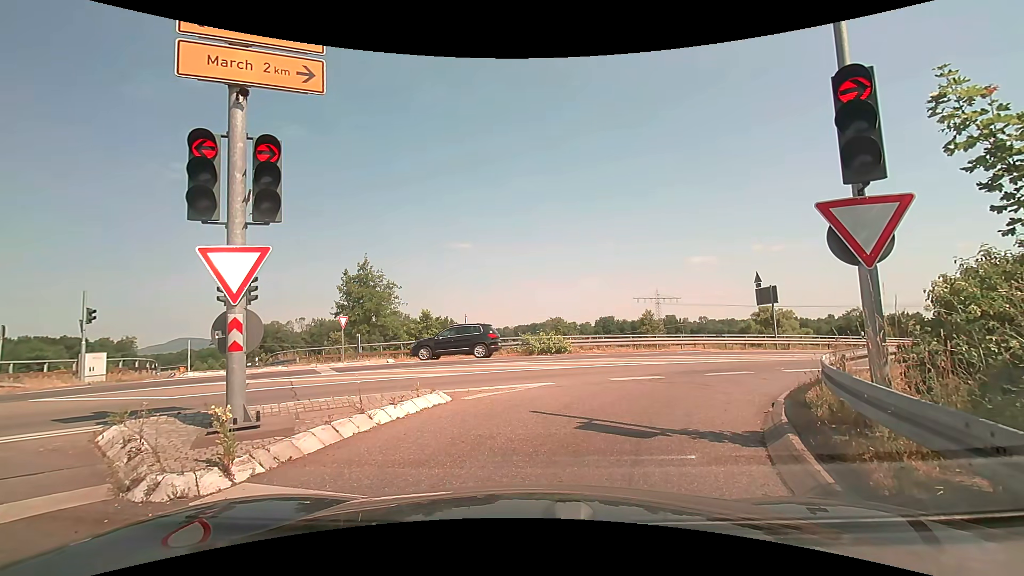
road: trunk_link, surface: asphalt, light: Day
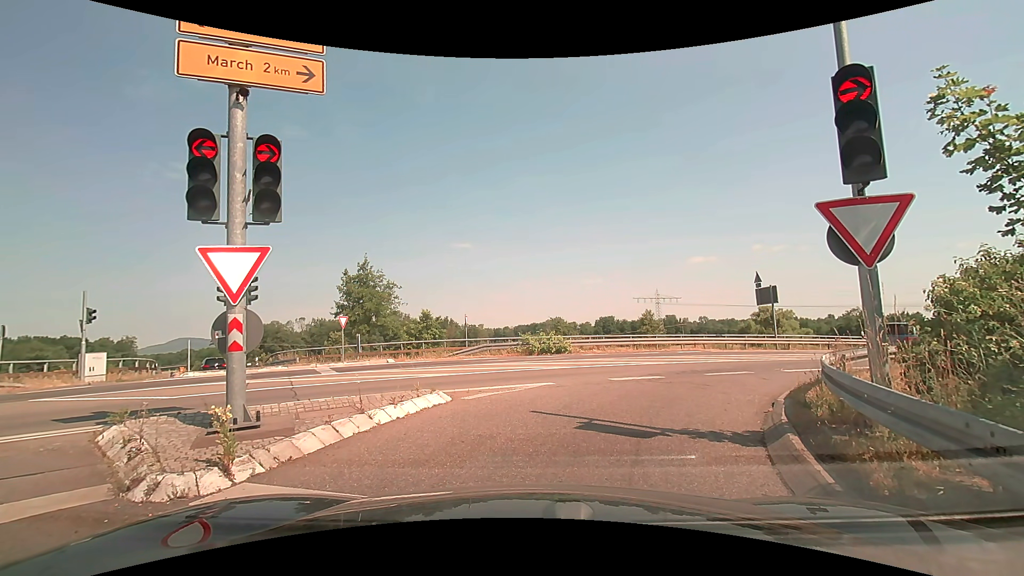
(0.0, 0.0) m; 0°
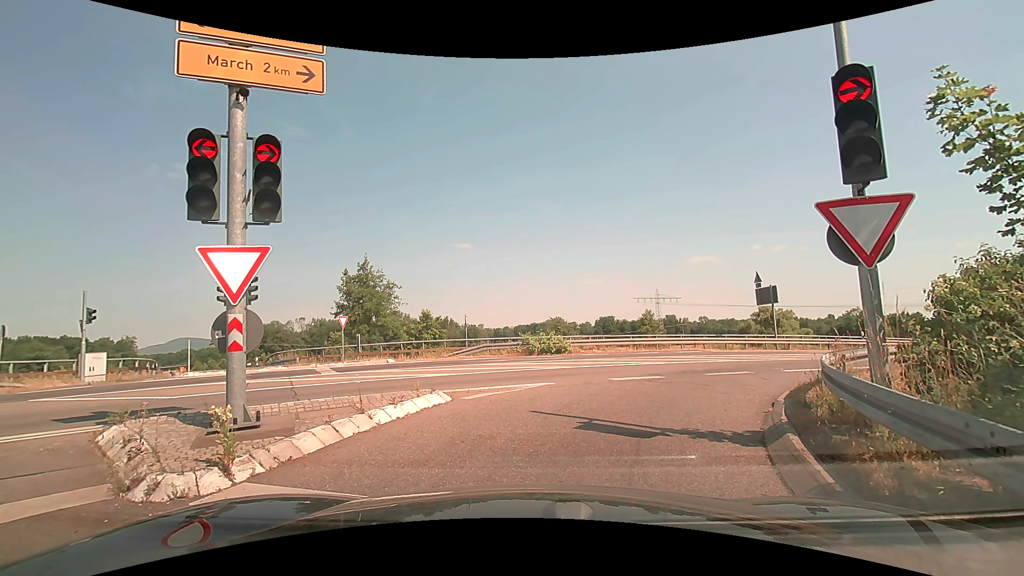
(0.0, 0.0) m; 0°
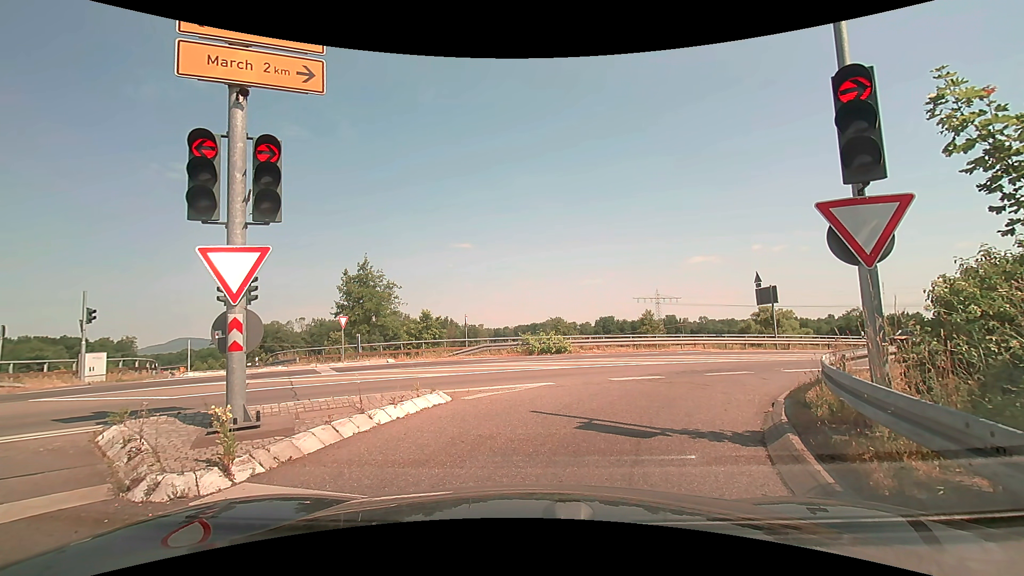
(0.0, 0.0) m; 0°
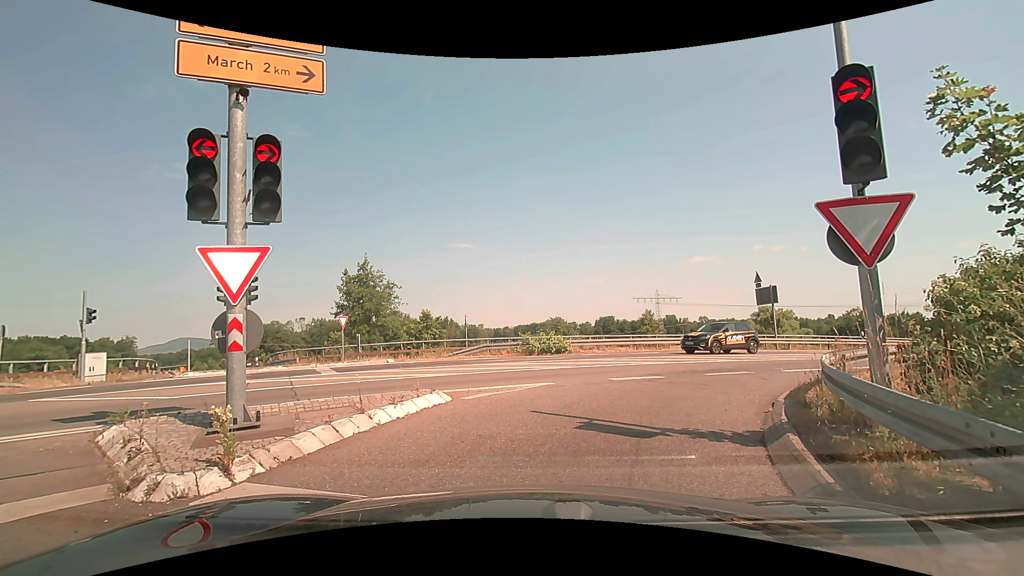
(0.0, 0.0) m; 0°
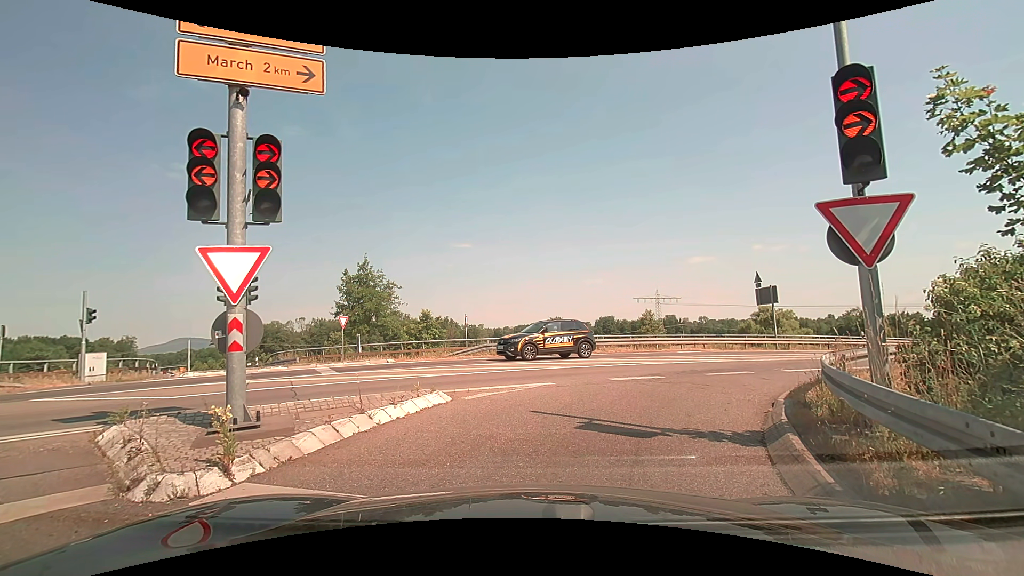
(0.0, 0.0) m; 0°
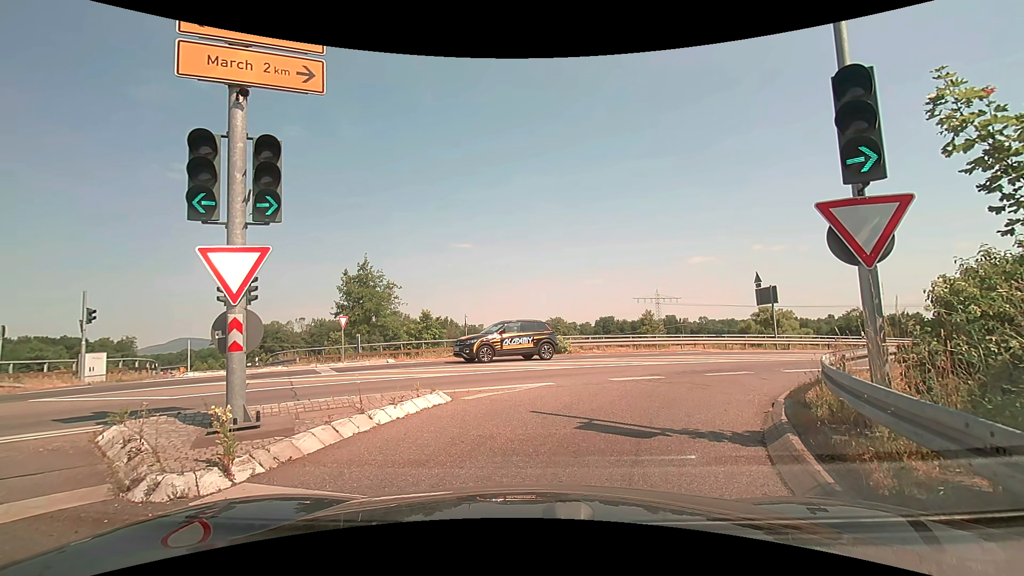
(0.0, 0.0) m; 0°
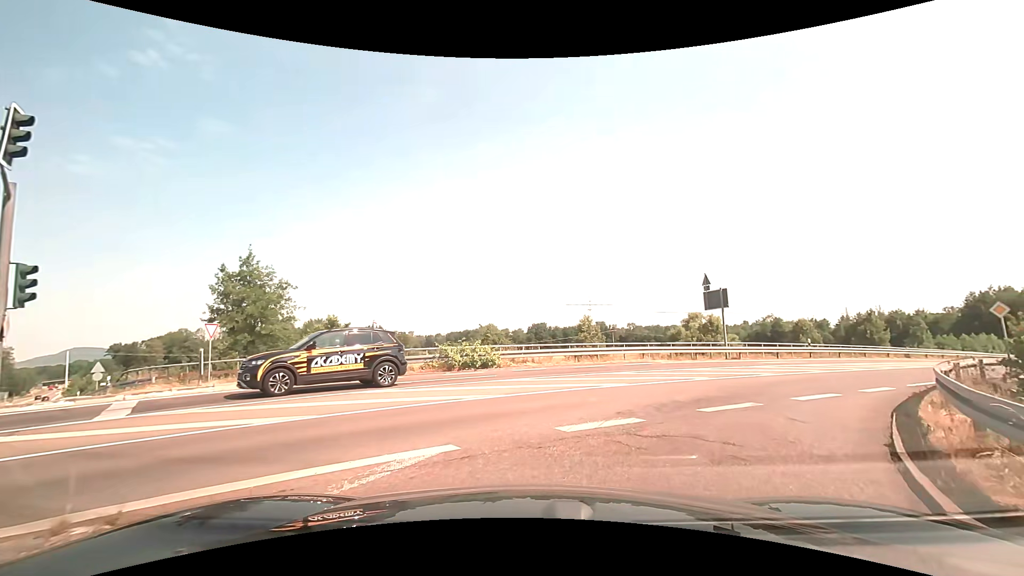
(+0.5, +5.4) m; +11°
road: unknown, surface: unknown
(+2, +10) (+9, +17) (+16, +24) (+24, +30) (+31, +37) (+39, +43) (+47, +50) (+54, +56) (+62, +62) (+70, +68) m
